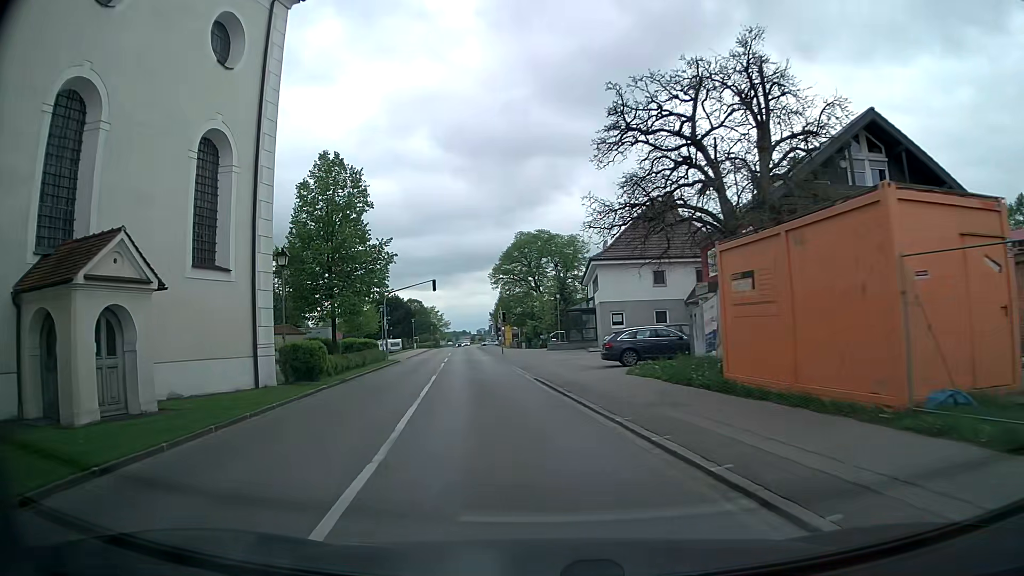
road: tertiary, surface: asphalt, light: Day
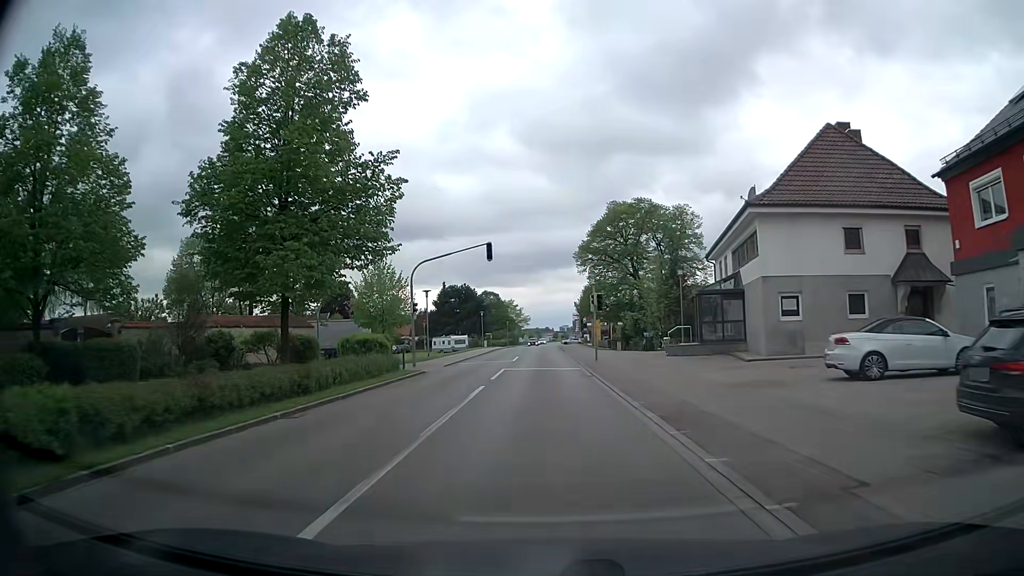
(-1.7, +19.2) m; -8°
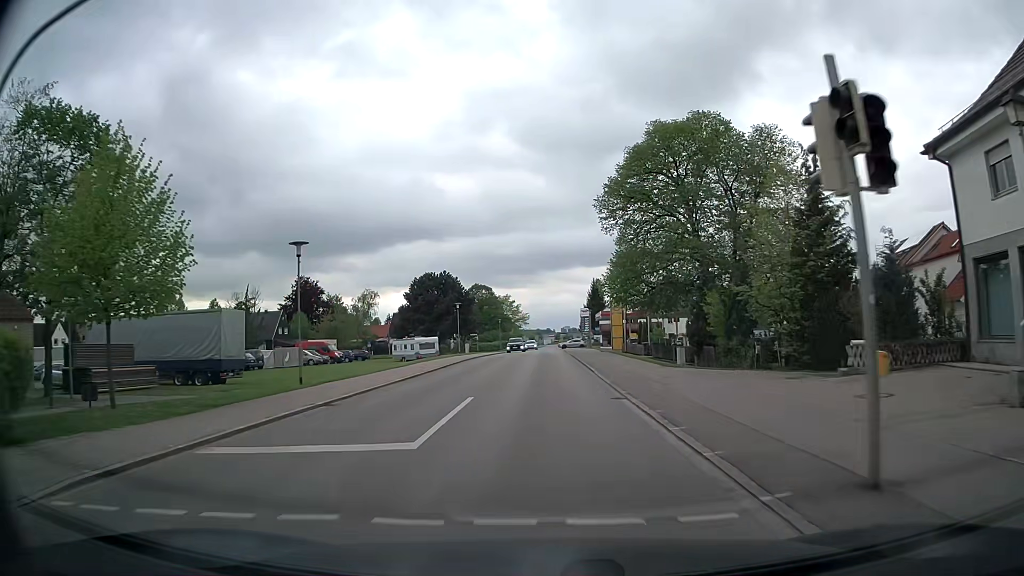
(0.0, +28.1) m; 0°
(0, +10) (0, +20) (0, +30) (0, +40) (0, +50) (0, +60) (0, +70) (0, +80) (+1, +90) (+1, +100) m
